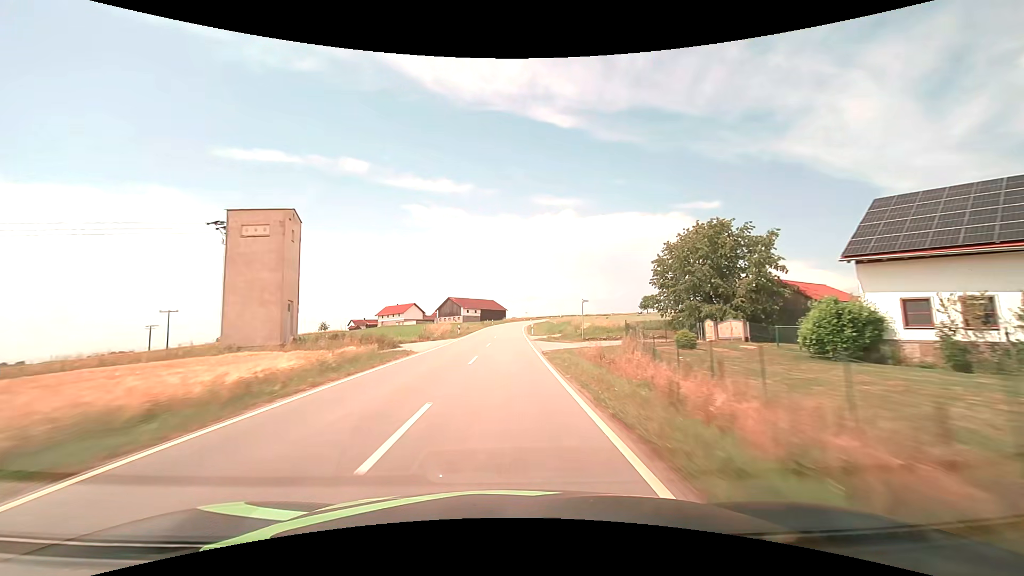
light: Day
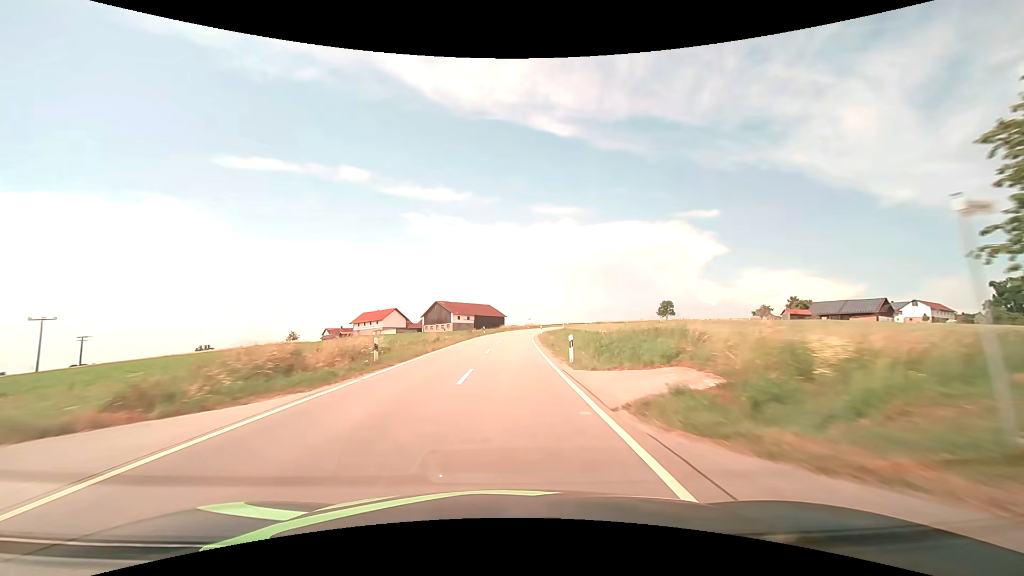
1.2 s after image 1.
(0.0, +29.7) m; 0°
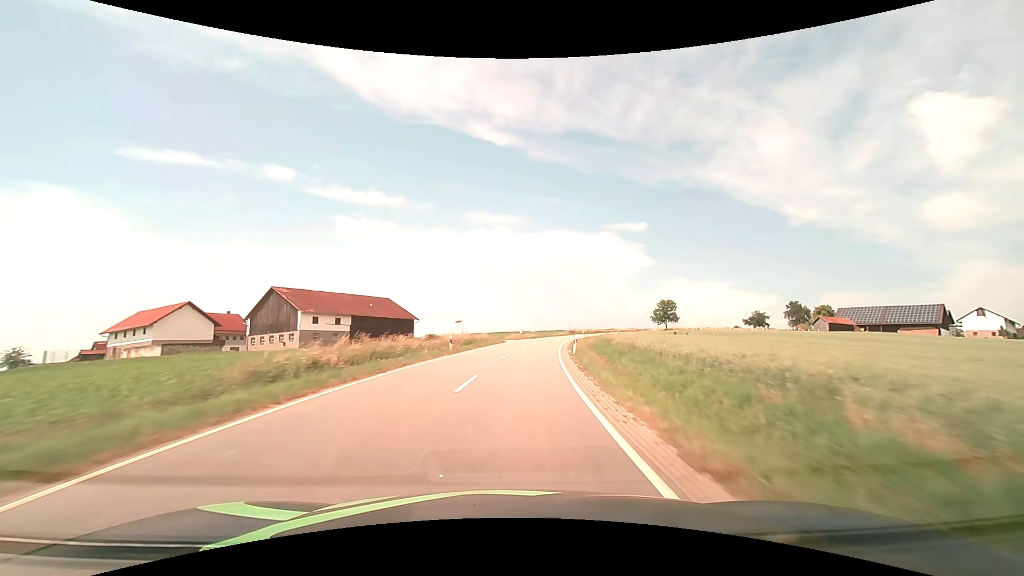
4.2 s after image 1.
(+3.3, +73.7) m; +8°
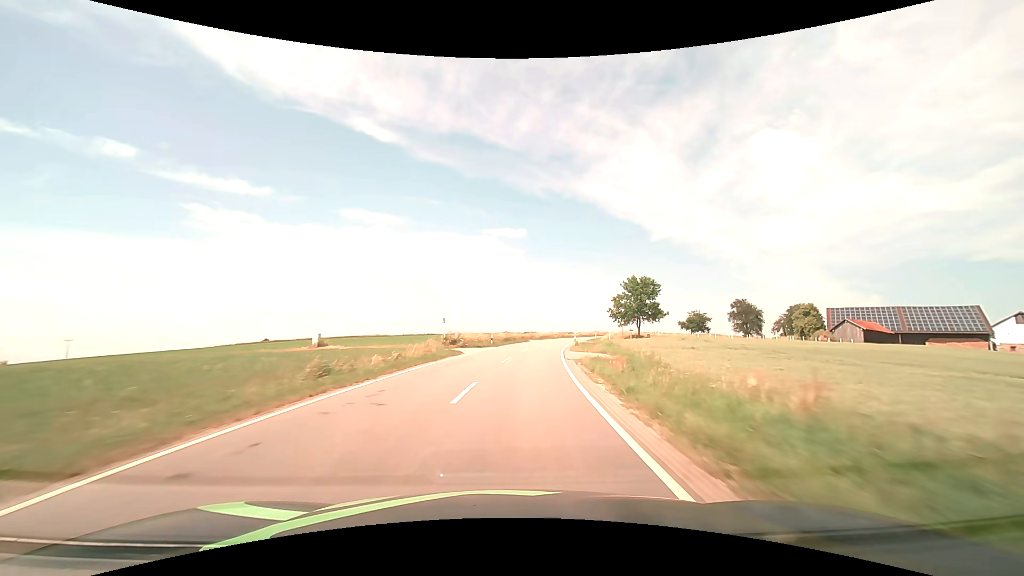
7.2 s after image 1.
(+9.1, +73.6) m; +14°
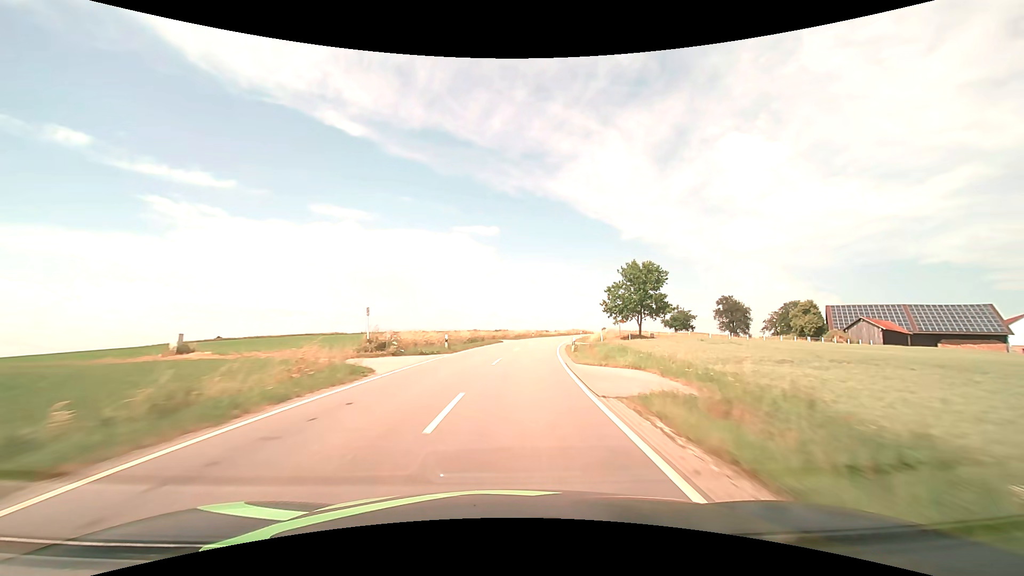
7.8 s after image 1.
(+0.4, +14.9) m; +3°
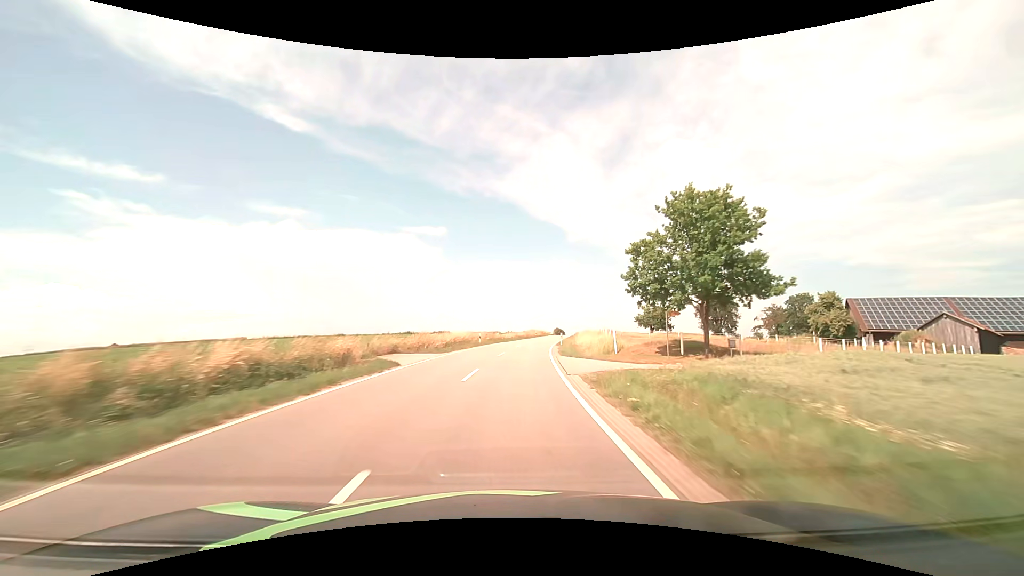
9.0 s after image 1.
(+1.7, +29.9) m; +6°
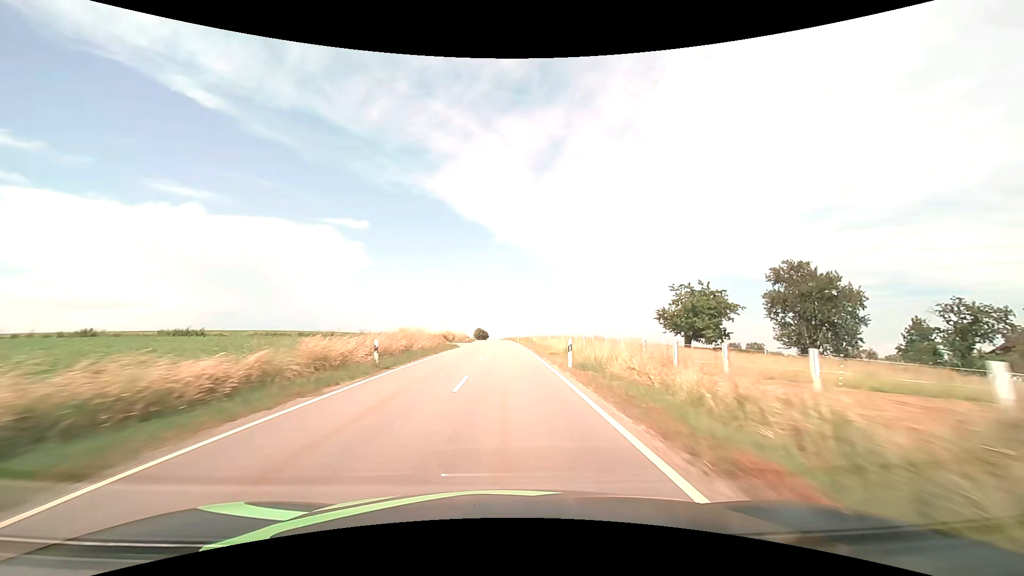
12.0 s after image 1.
(+7.0, +74.7) m; +9°
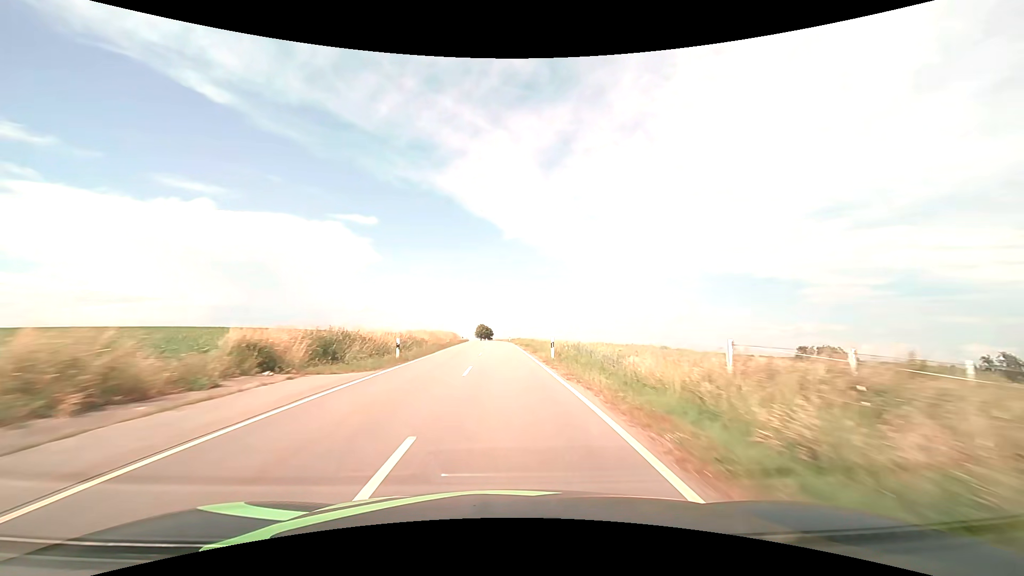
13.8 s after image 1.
(0.0, +45.2) m; -1°
(0, +10) (0, +20) (0, +30) (-1, +40) (-1, +50) (-1, +60) (-2, +70) (-2, +80) (-3, +90) (-4, +100) m
